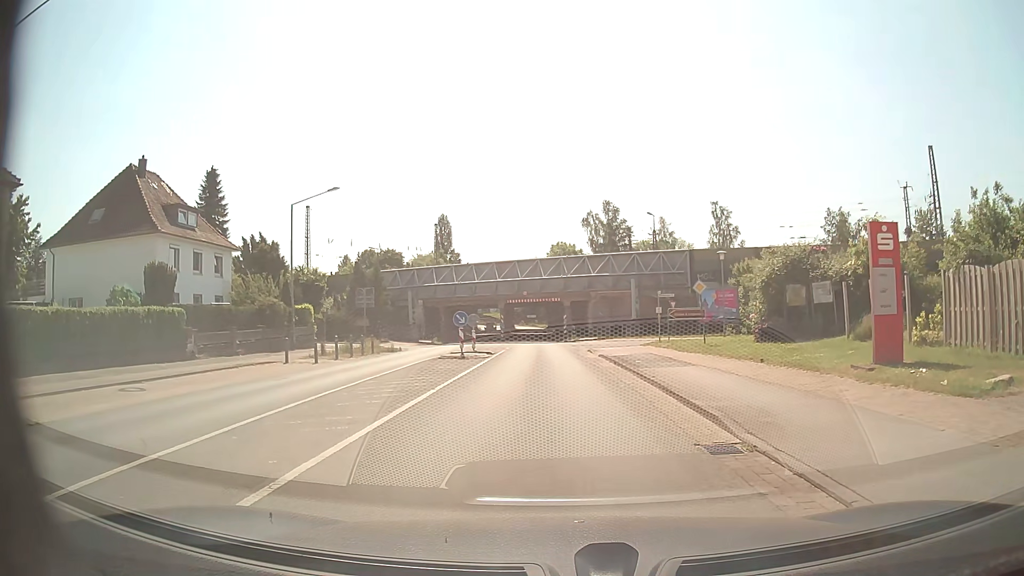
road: secondary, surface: asphalt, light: Day
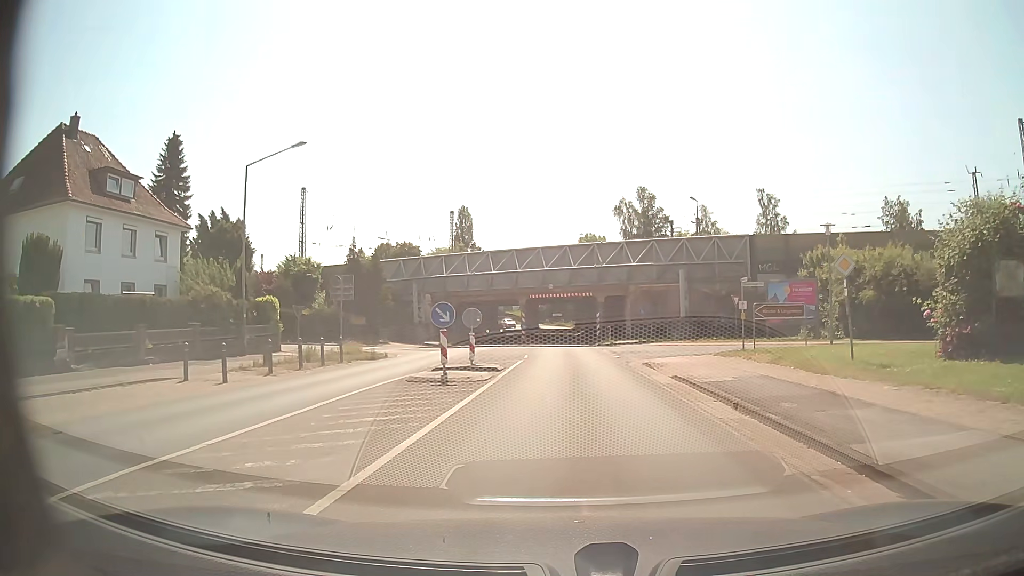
(-0.9, +11.5) m; -4°
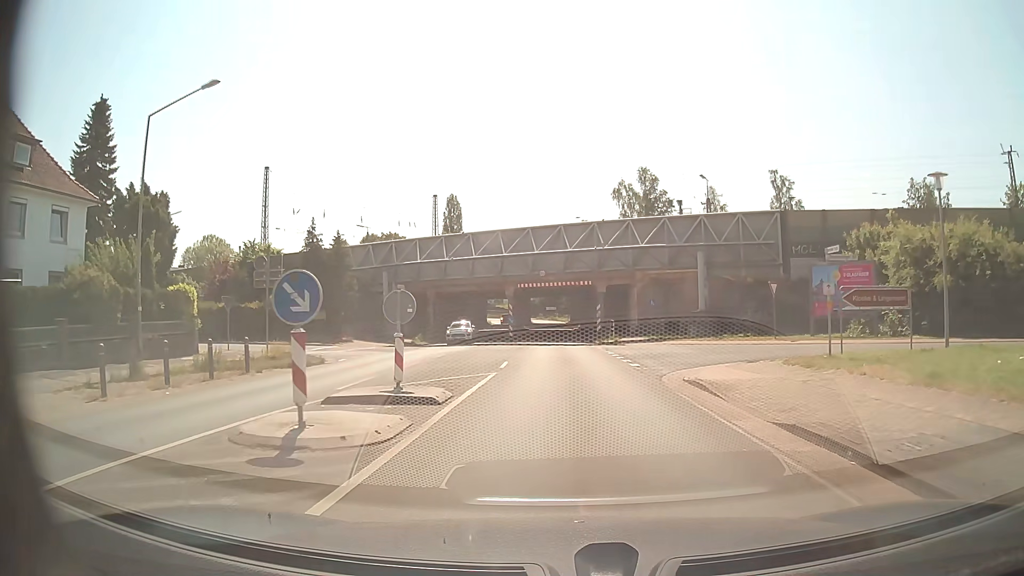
(+0.1, +9.2) m; +1°
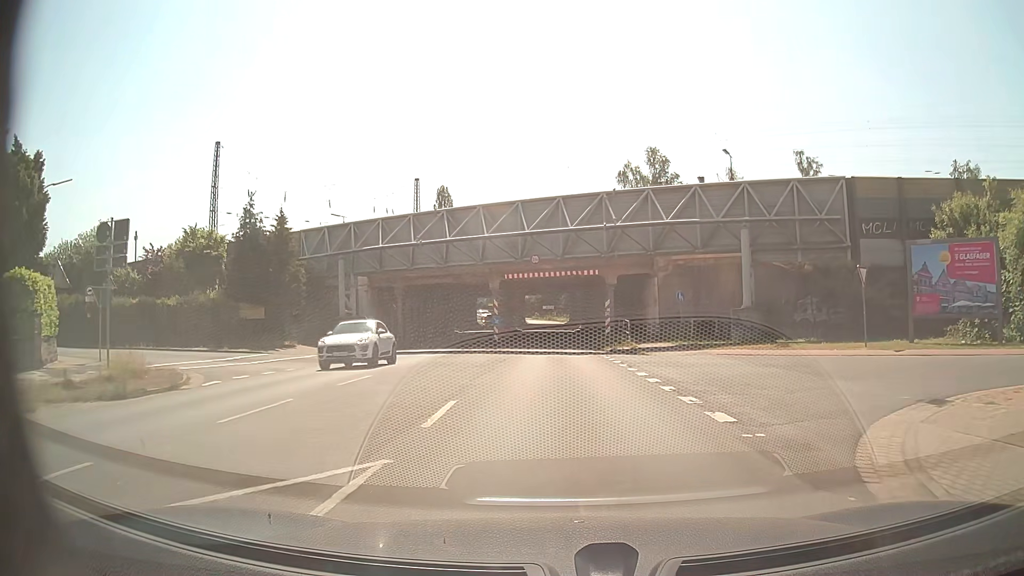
(0.0, +11.1) m; 0°
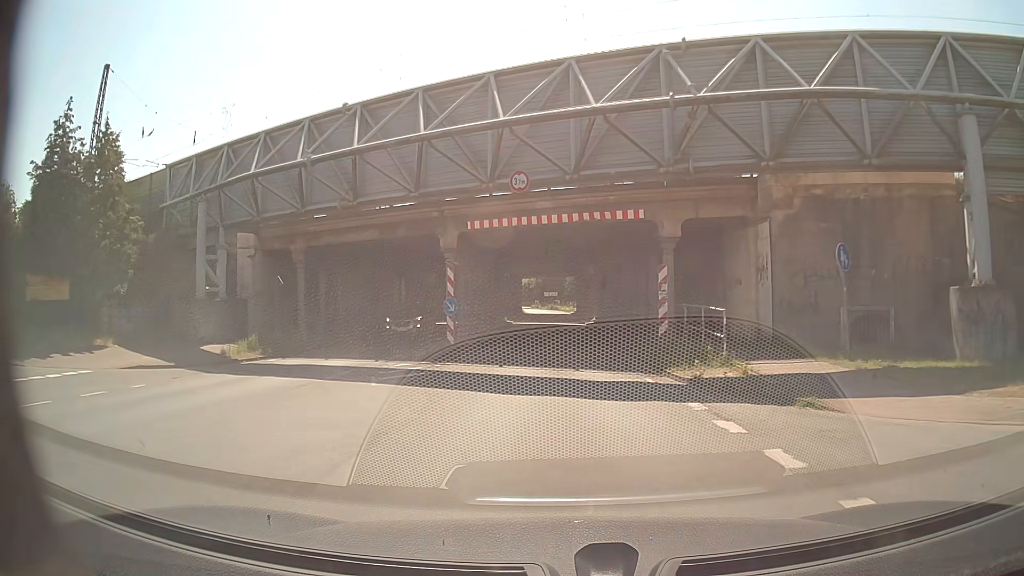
(-0.1, +19.2) m; 0°
